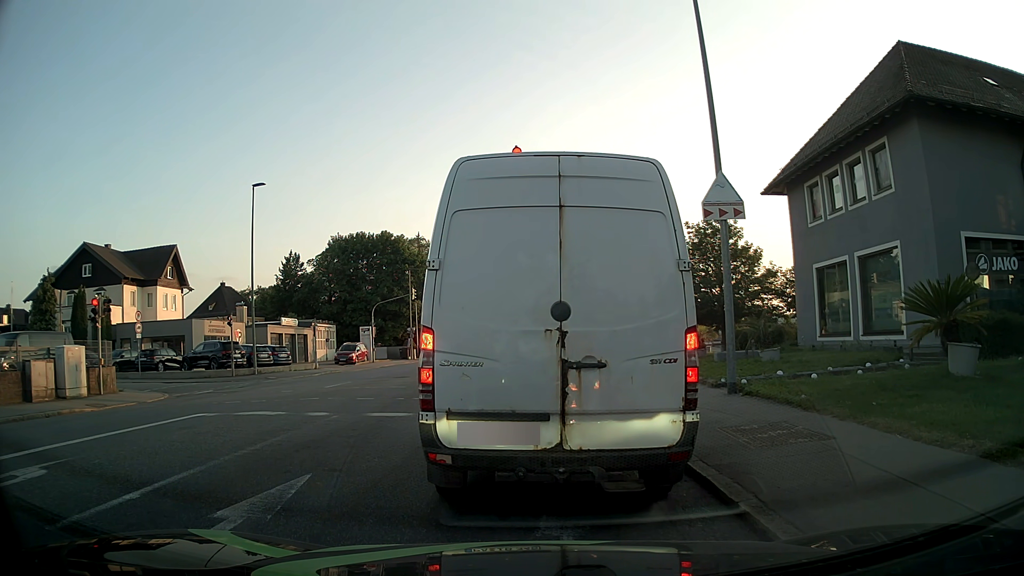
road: tertiary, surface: asphalt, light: Day
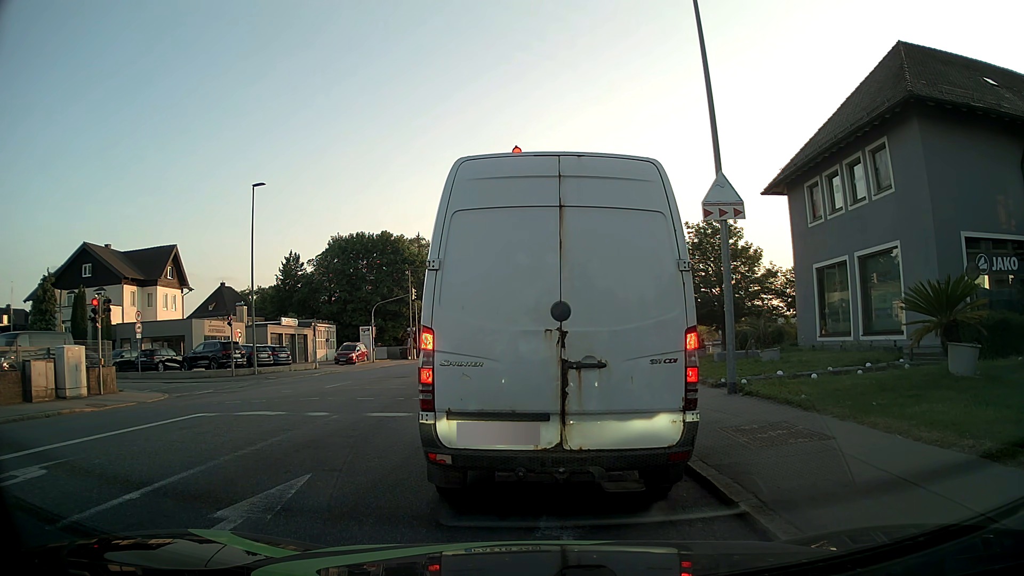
(0.0, 0.0) m; 0°
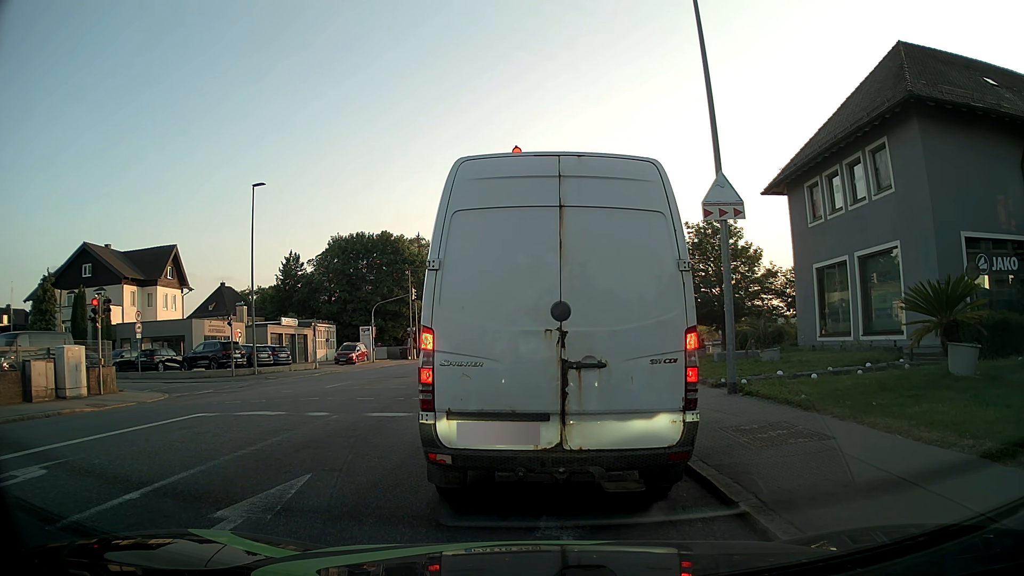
(0.0, 0.0) m; 0°
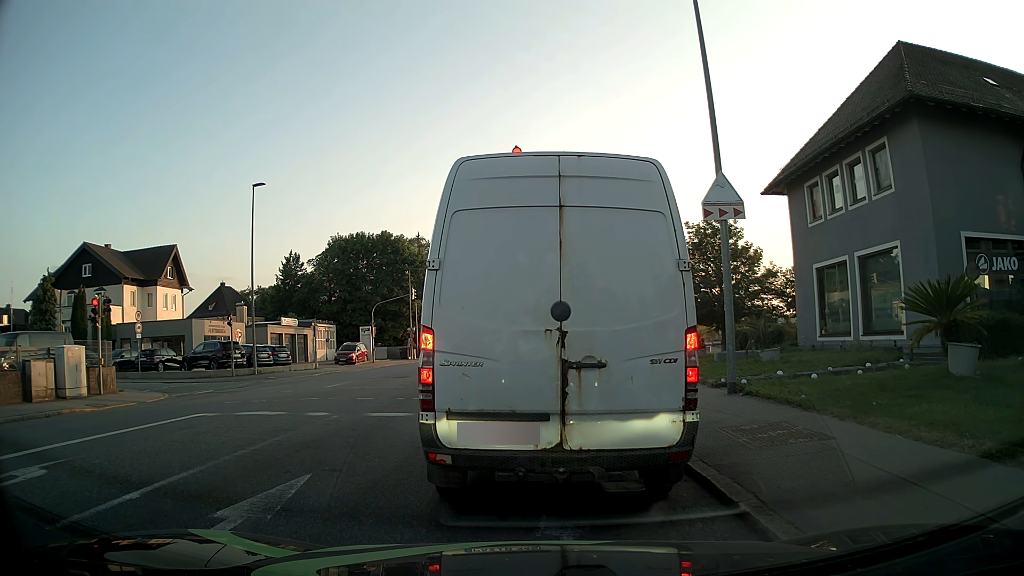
(0.0, 0.0) m; 0°
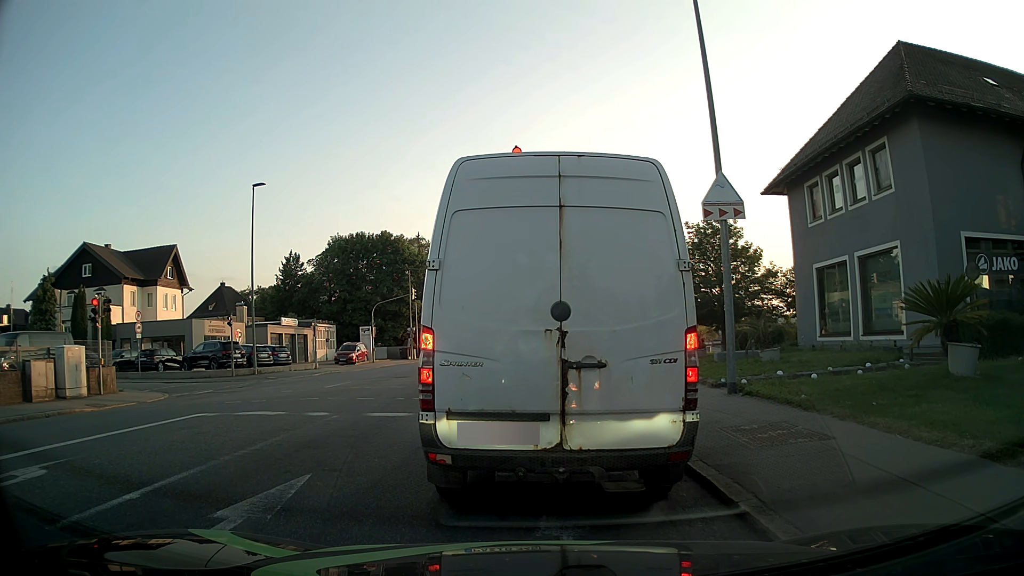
(0.0, 0.0) m; 0°
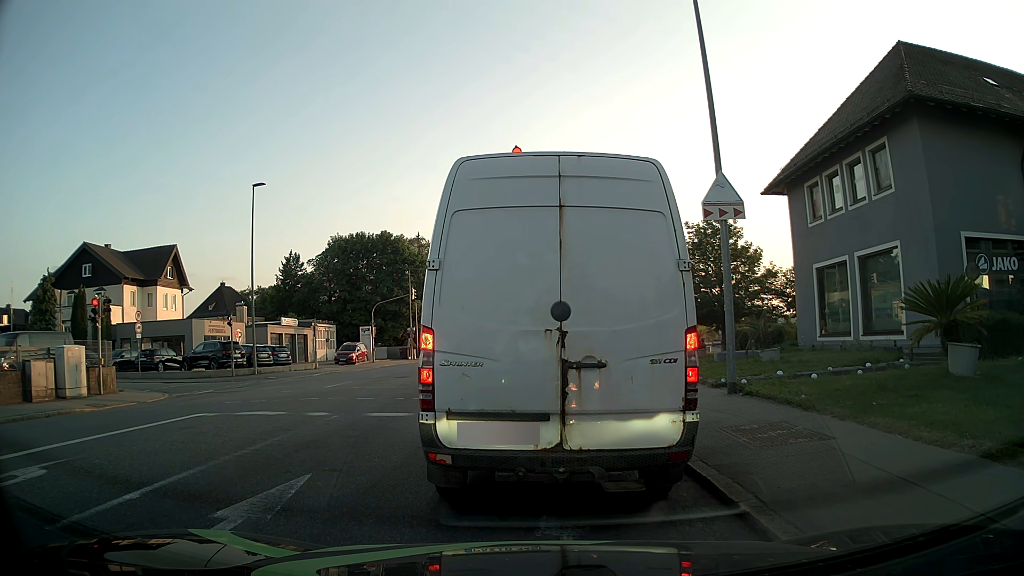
(0.0, 0.0) m; 0°
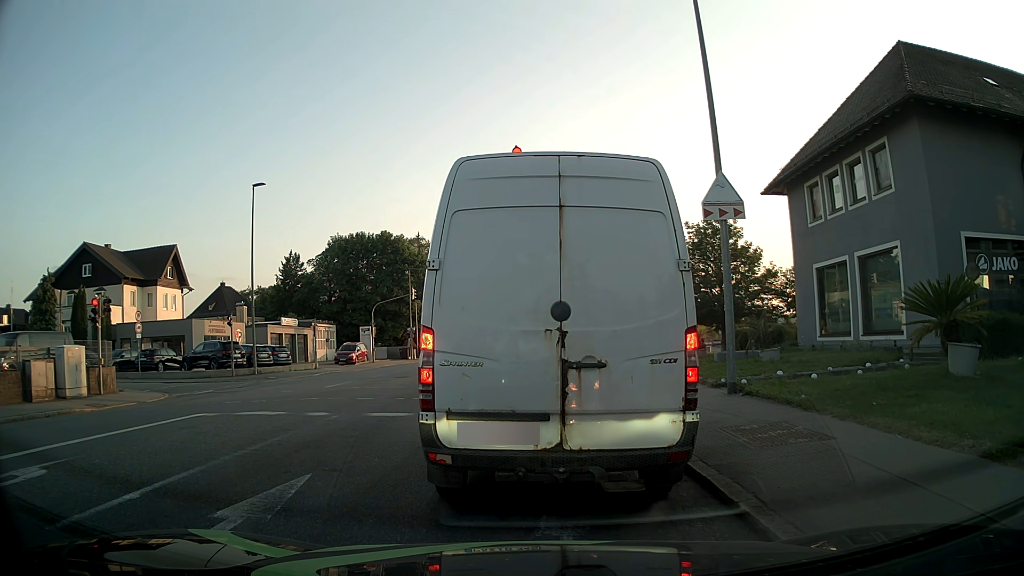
(0.0, 0.0) m; 0°
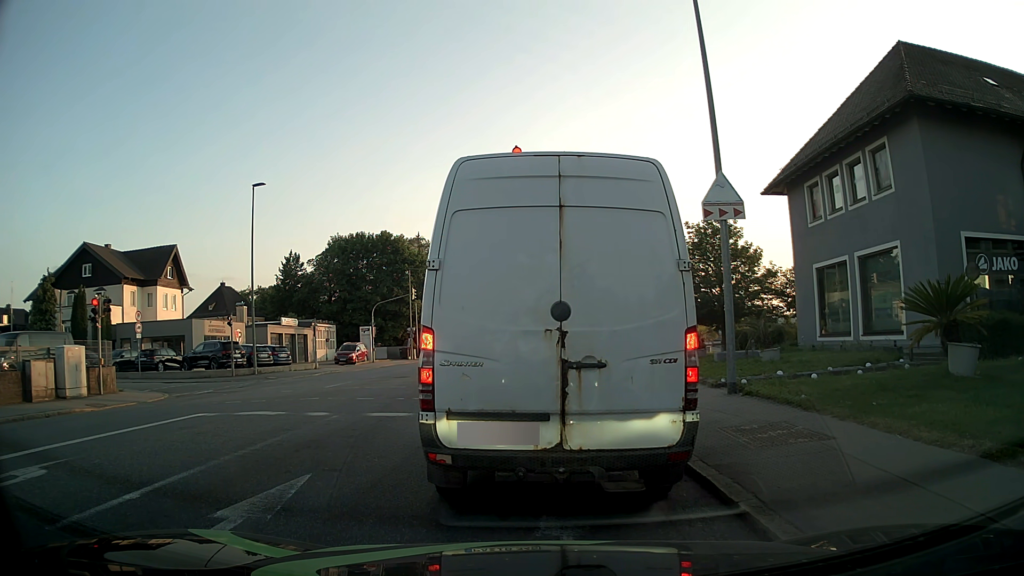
(0.0, 0.0) m; 0°
